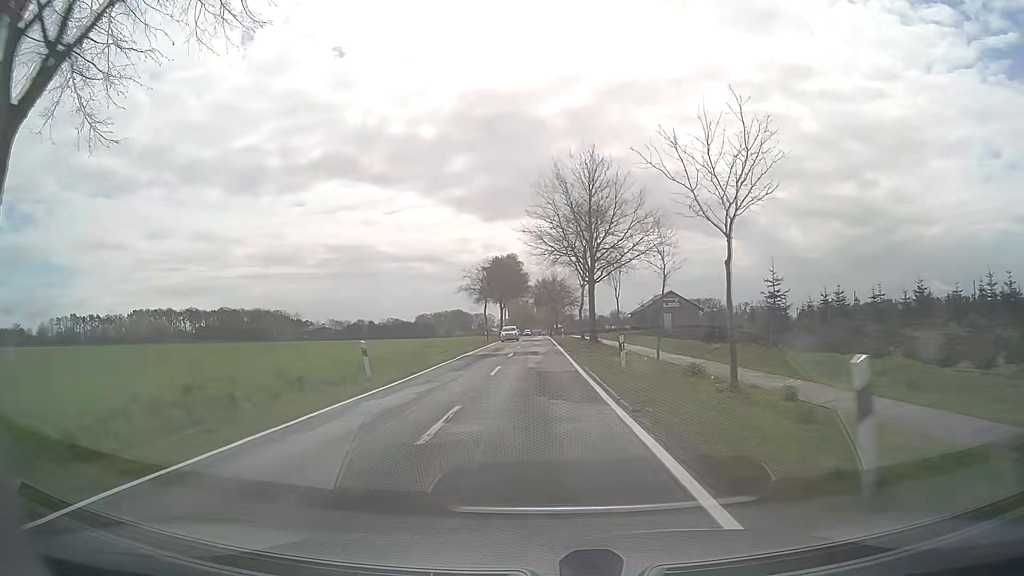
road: secondary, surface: asphalt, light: Day
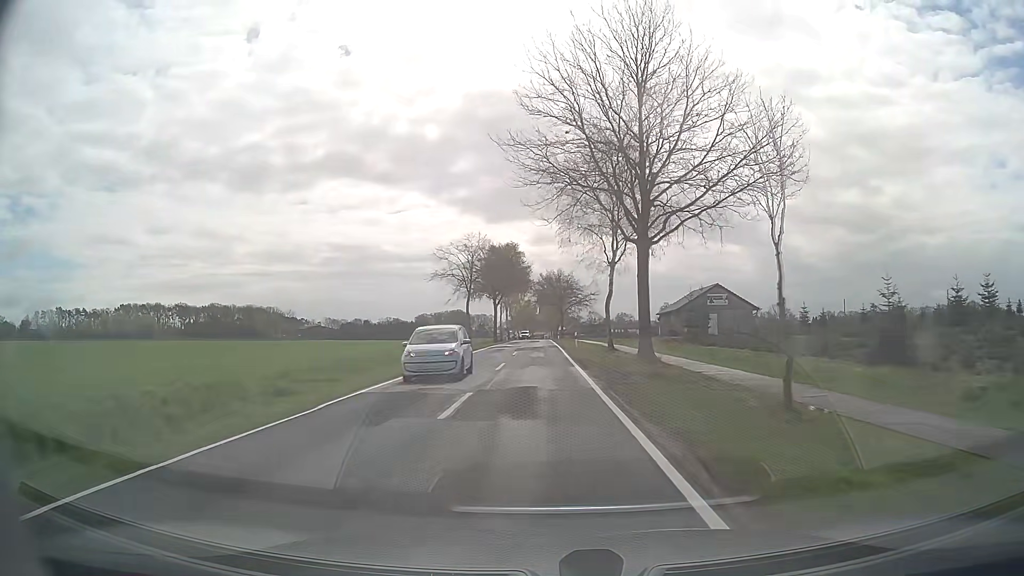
(-0.1, +21.7) m; -1°
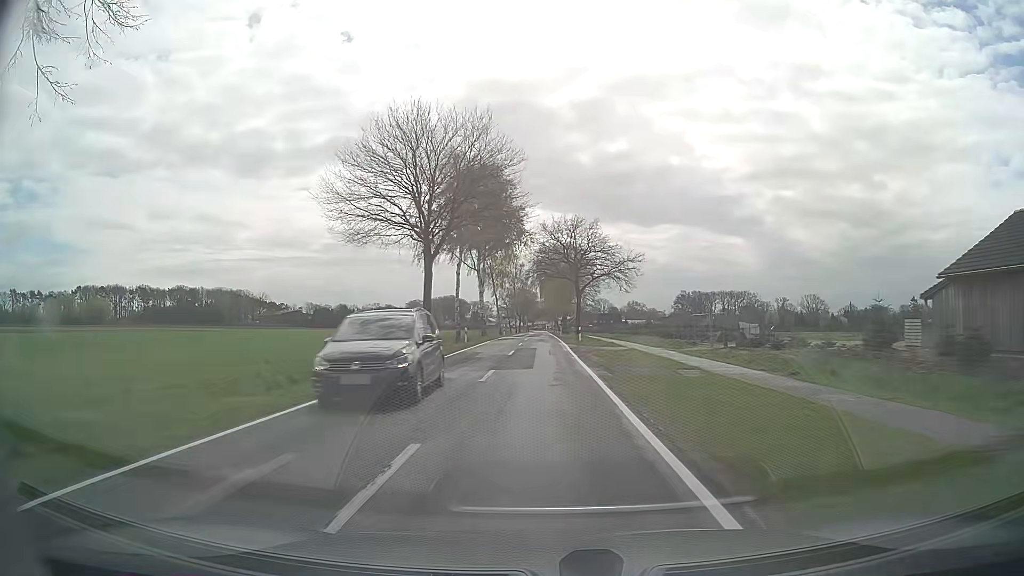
(+0.2, +54.8) m; 0°
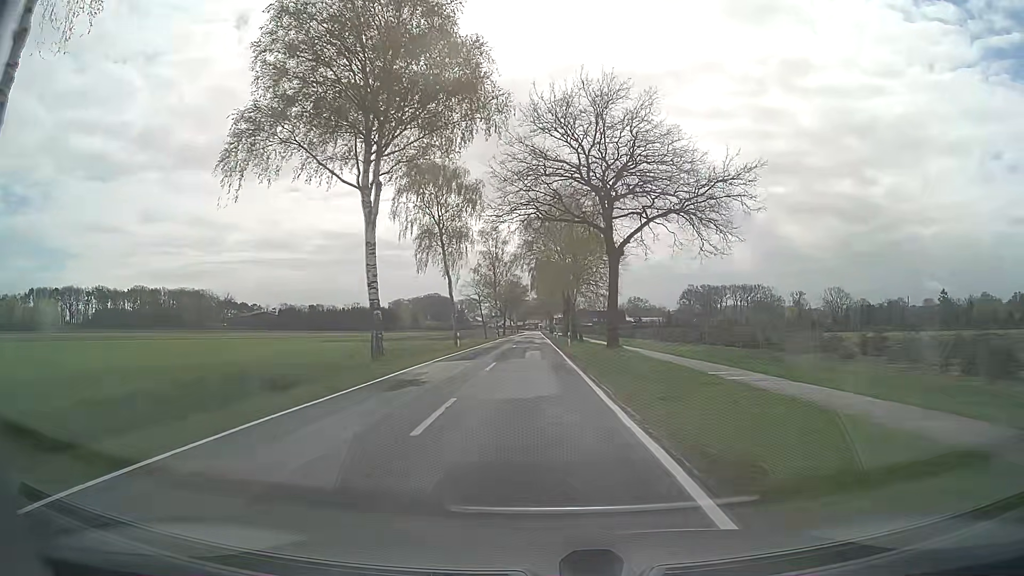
(0.0, +43.8) m; +1°
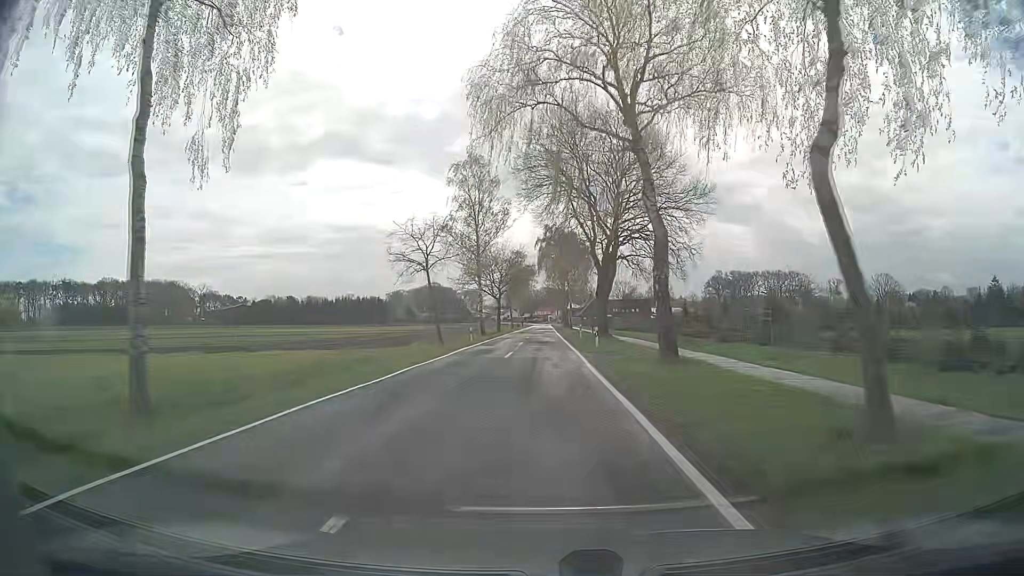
(-0.8, +43.7) m; -1°
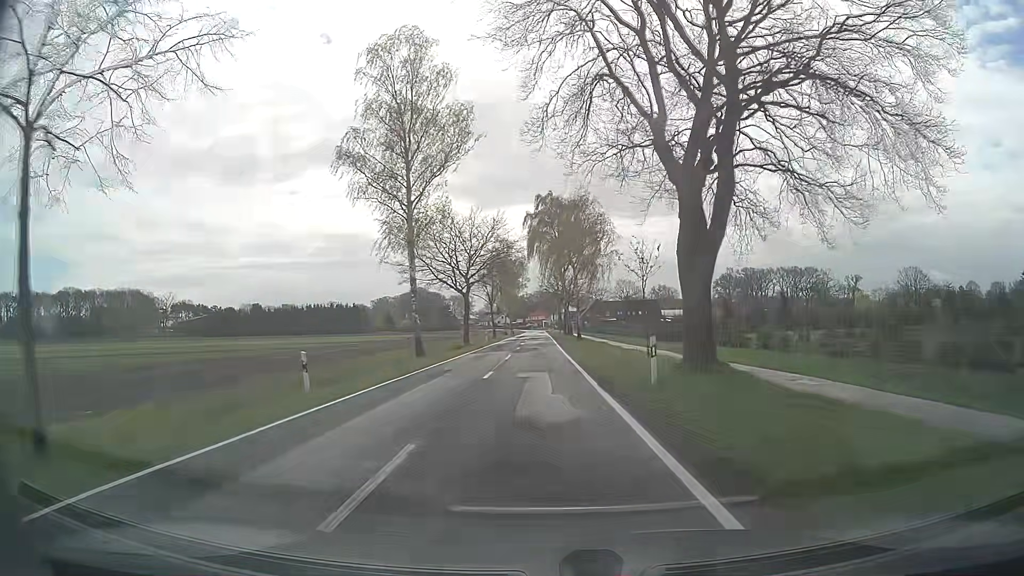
(+0.2, +32.6) m; +1°
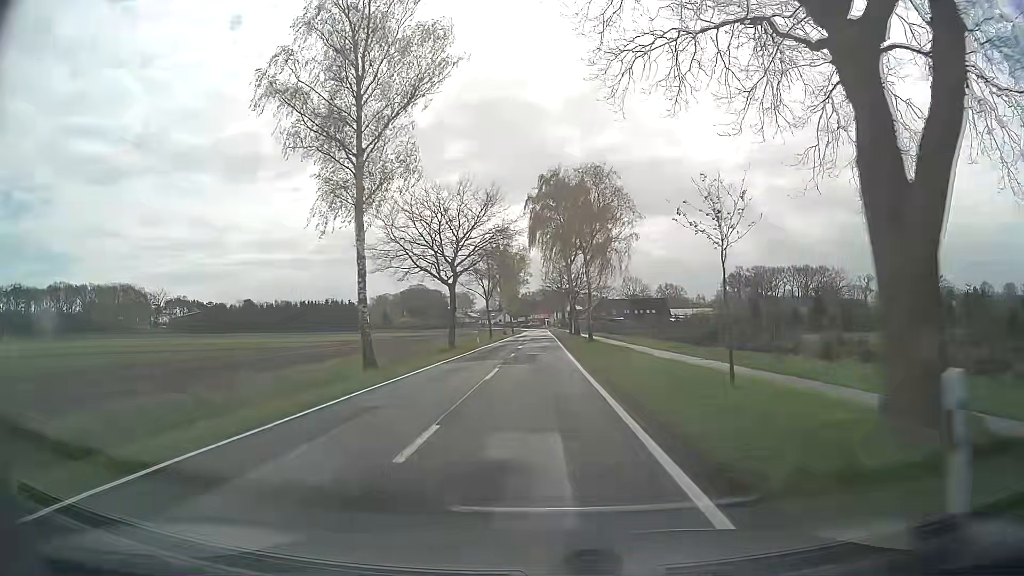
(-0.1, +10.8) m; 0°
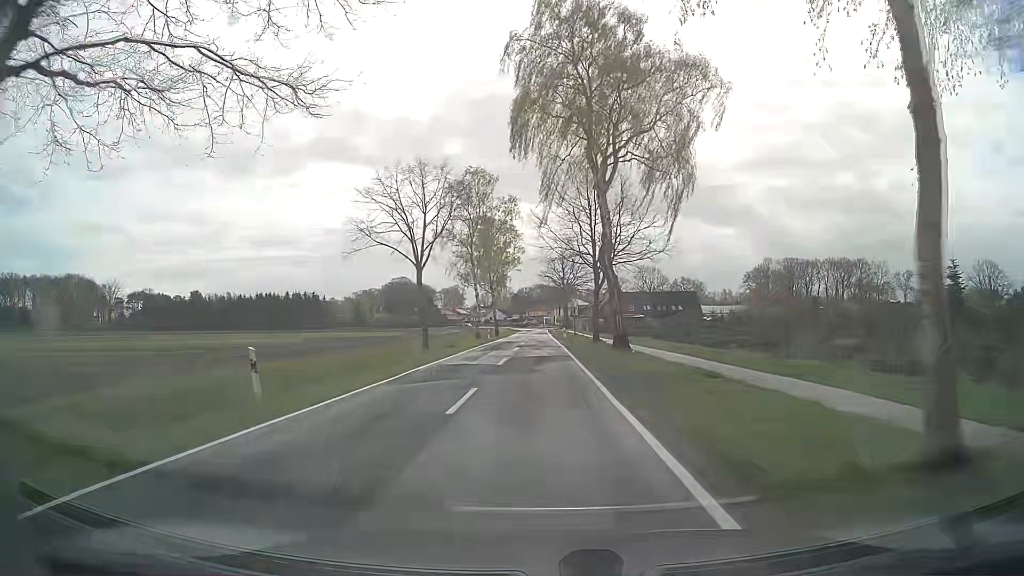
(+0.1, +42.8) m; 0°
(0, +10) (0, +20) (0, +30) (0, +40) (0, +50) (0, +60) (0, +70) (0, +80) (0, +90) (0, +100) m
